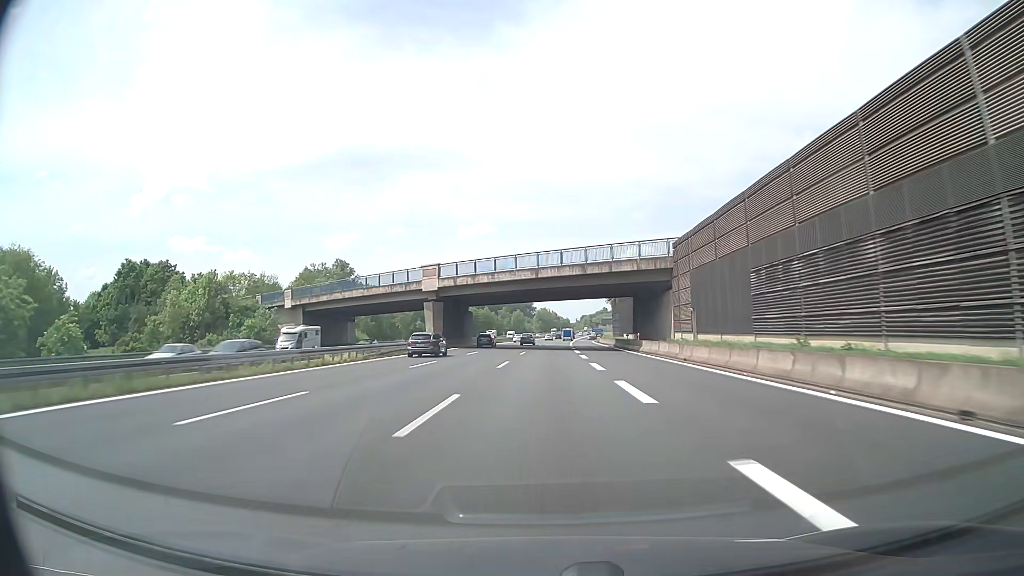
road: motorway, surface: asphalt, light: Day
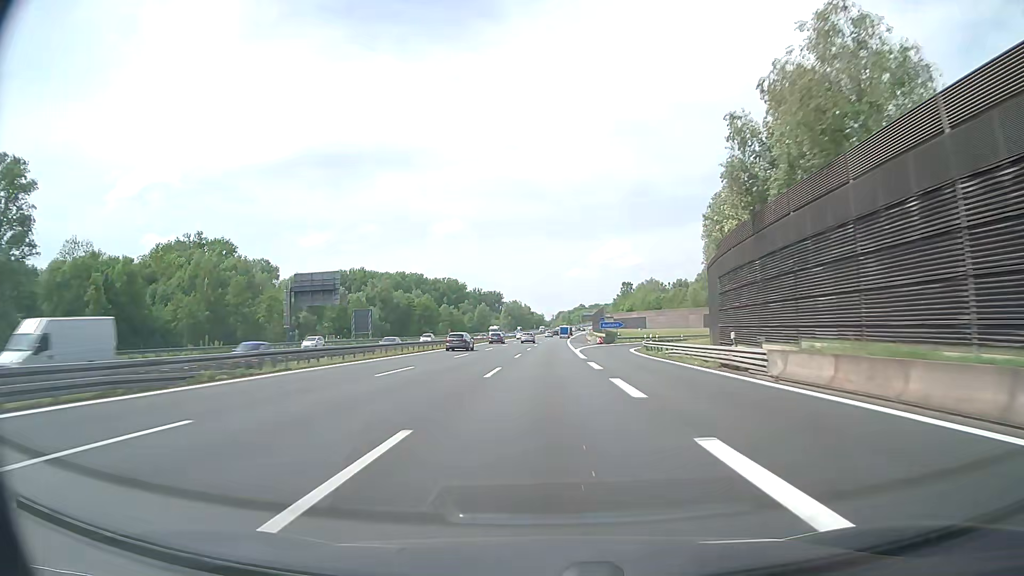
(+1.9, +94.6) m; +2°
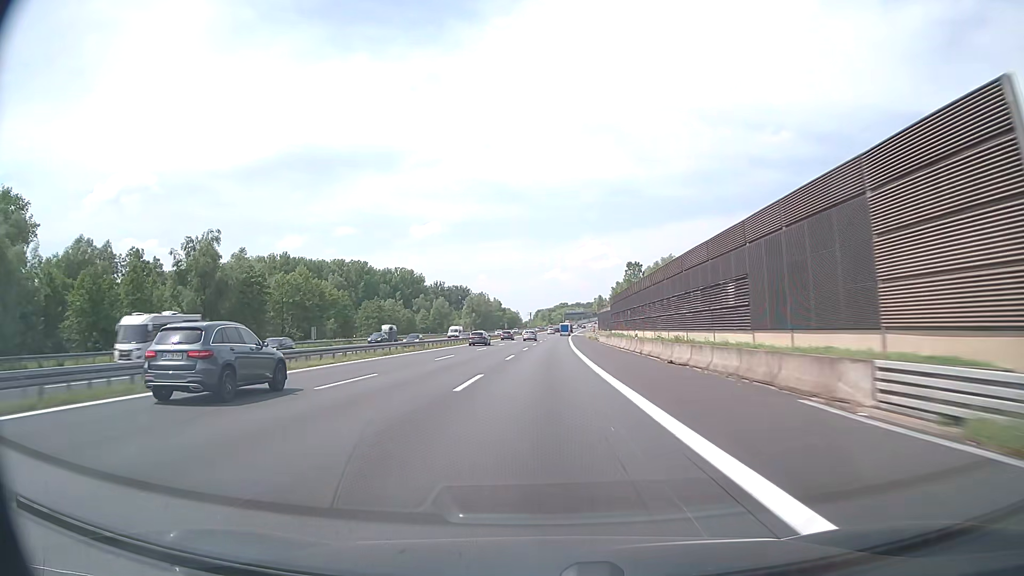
(+1.6, +94.4) m; +2°
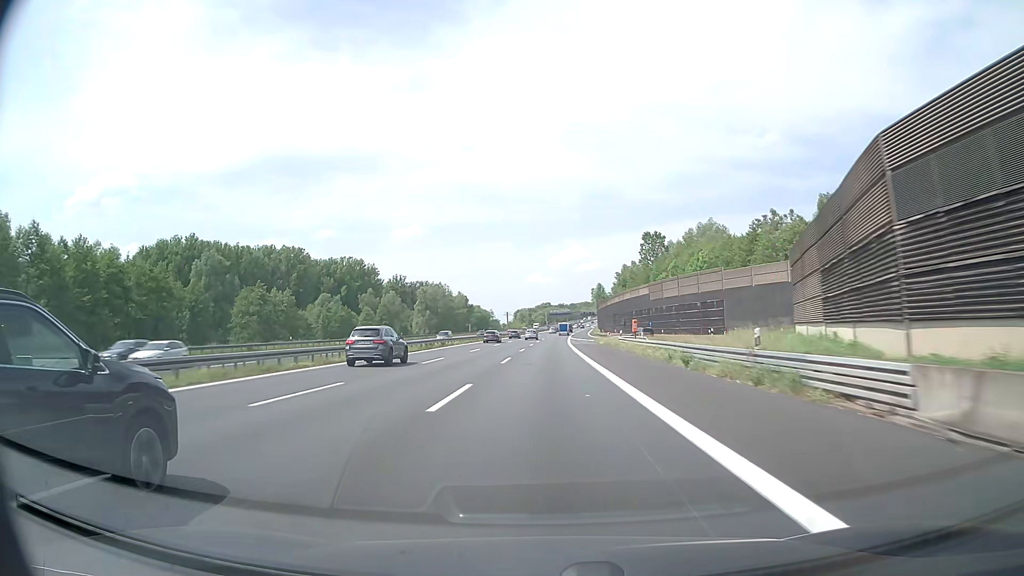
(+1.1, +75.3) m; +2°
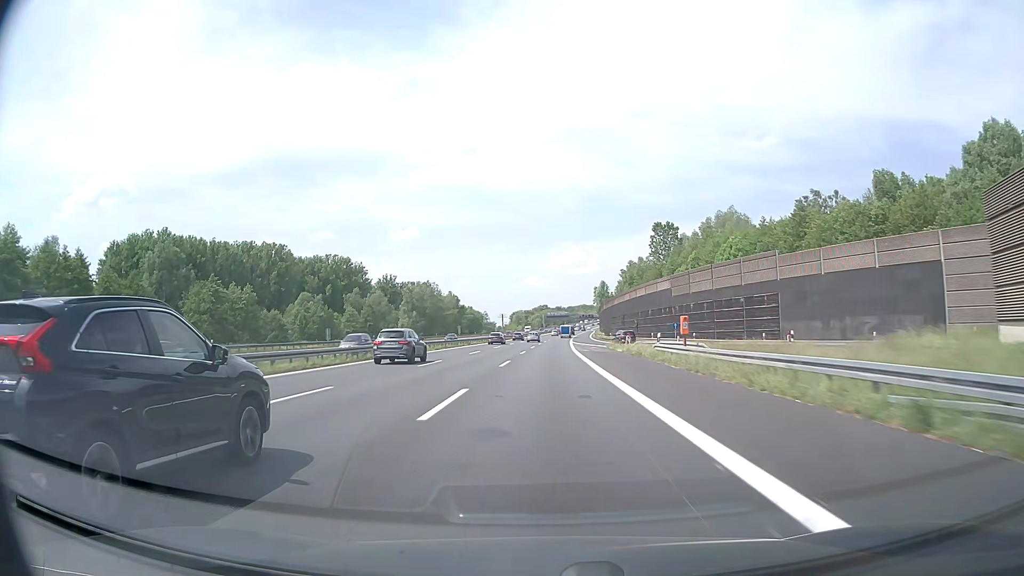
(+0.1, +18.8) m; 0°
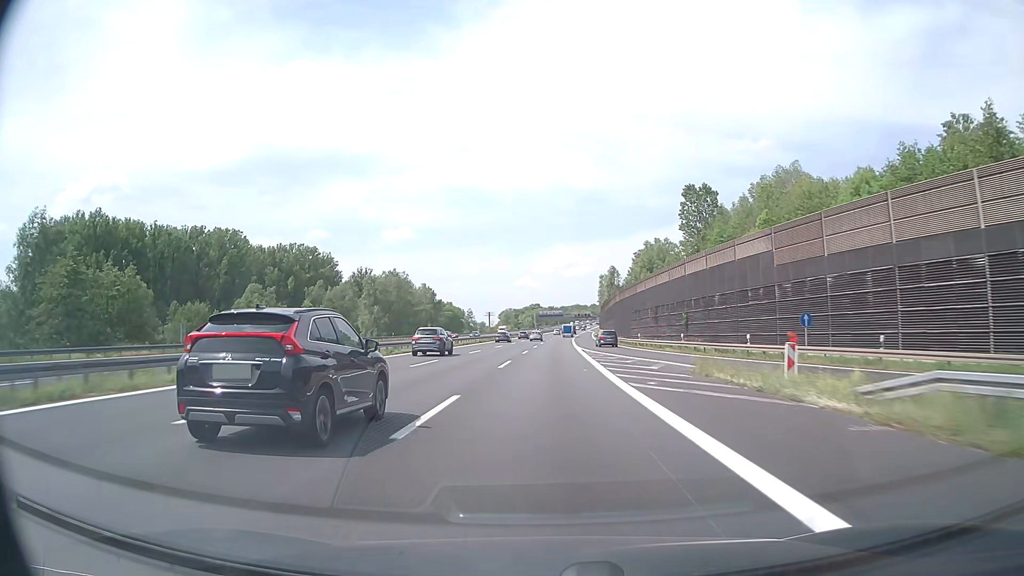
(+0.2, +37.6) m; +1°
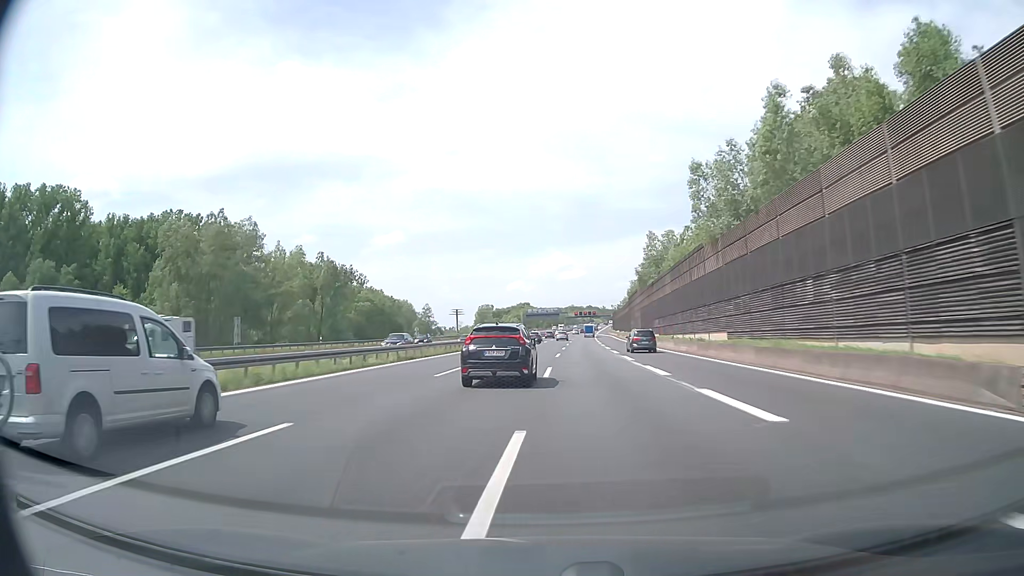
(+1.1, +94.2) m; +1°
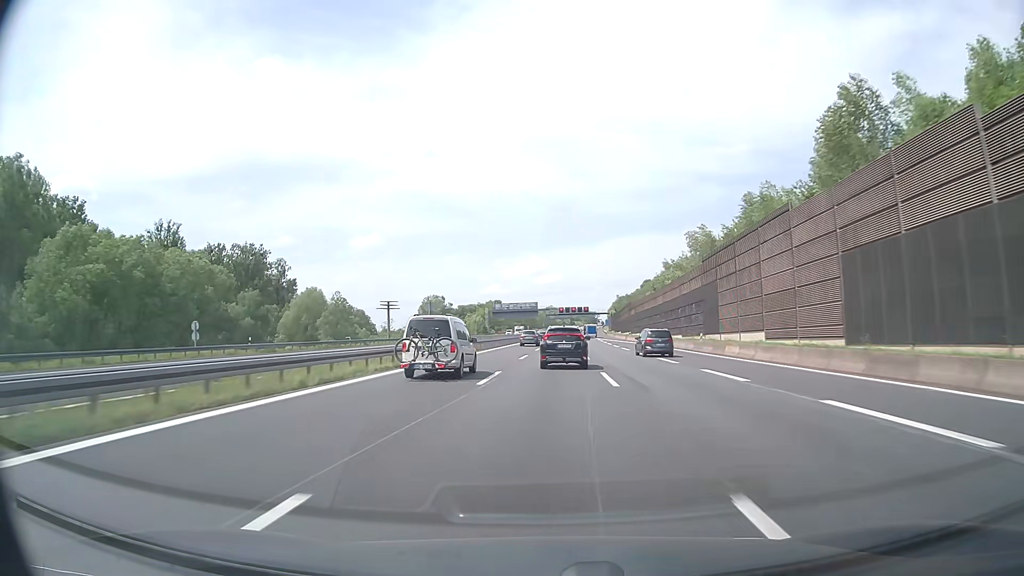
(+0.9, +75.3) m; +2°
(0, +10) (0, +20) (0, +30) (0, +40) (+1, +50) (+1, +60) (+1, +70) (+2, +80) (+2, +90) (+3, +100) m
